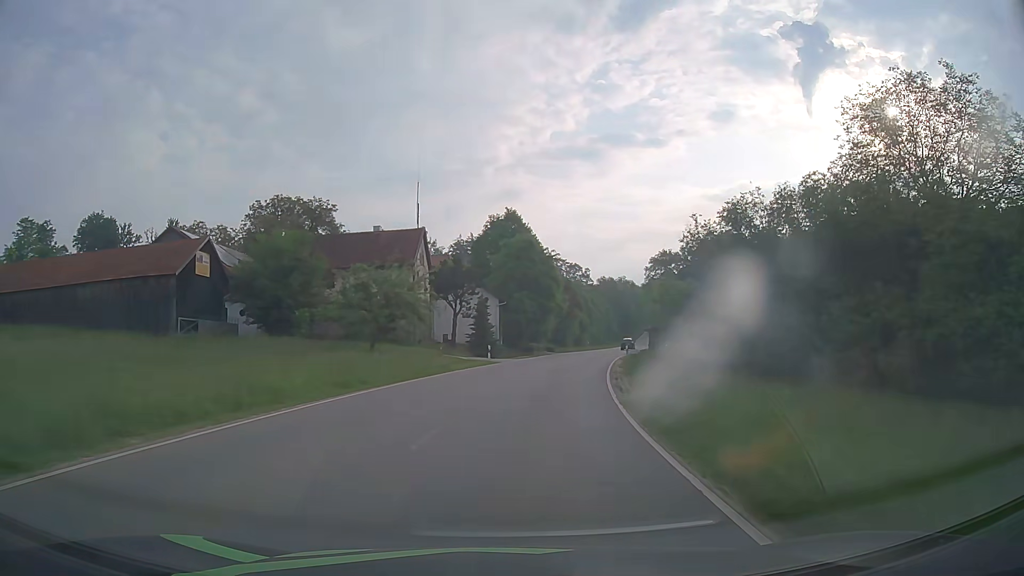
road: tertiary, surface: asphalt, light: Day
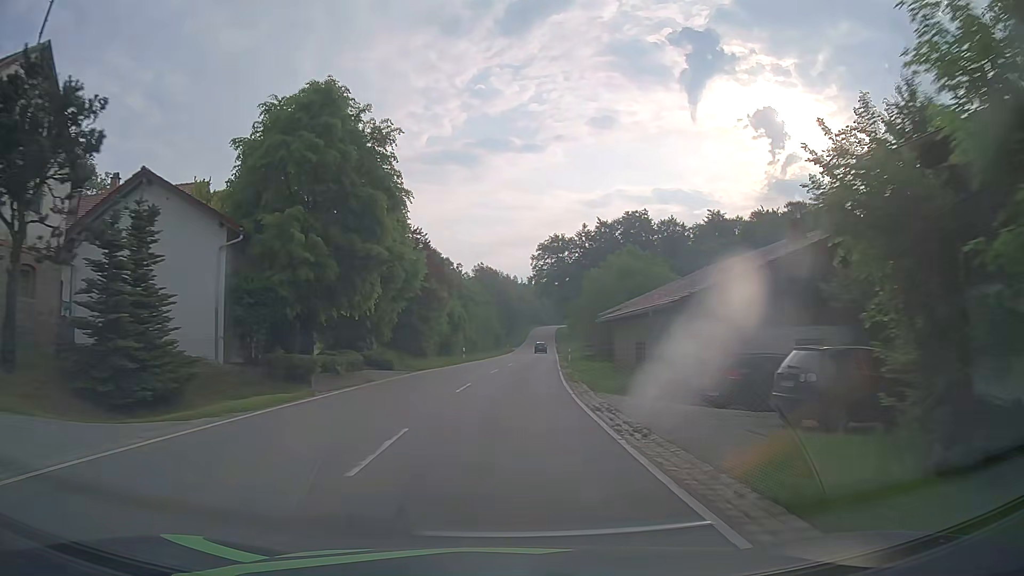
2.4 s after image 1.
(+4.0, +37.4) m; +12°
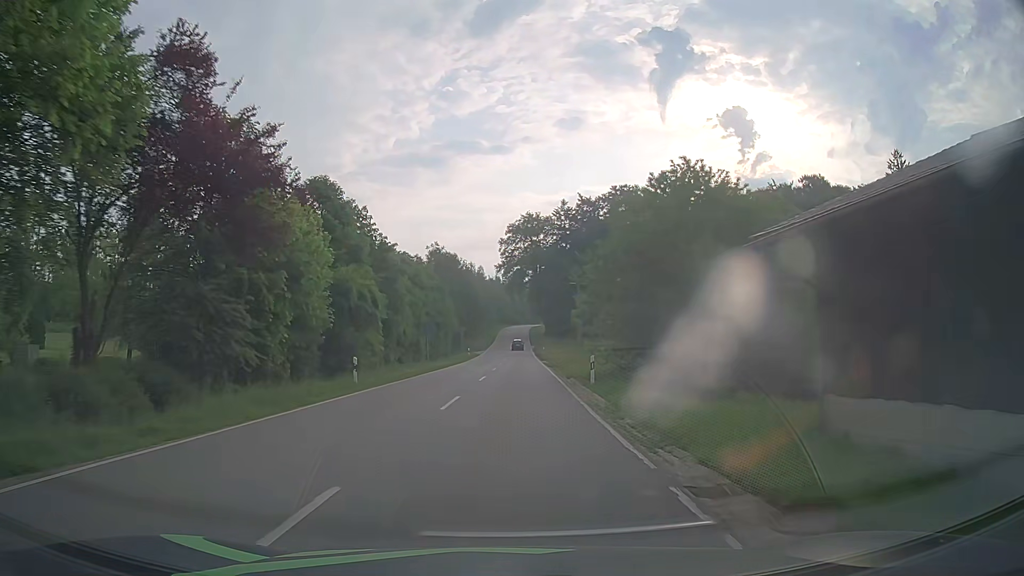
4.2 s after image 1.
(+0.7, +28.3) m; +3°
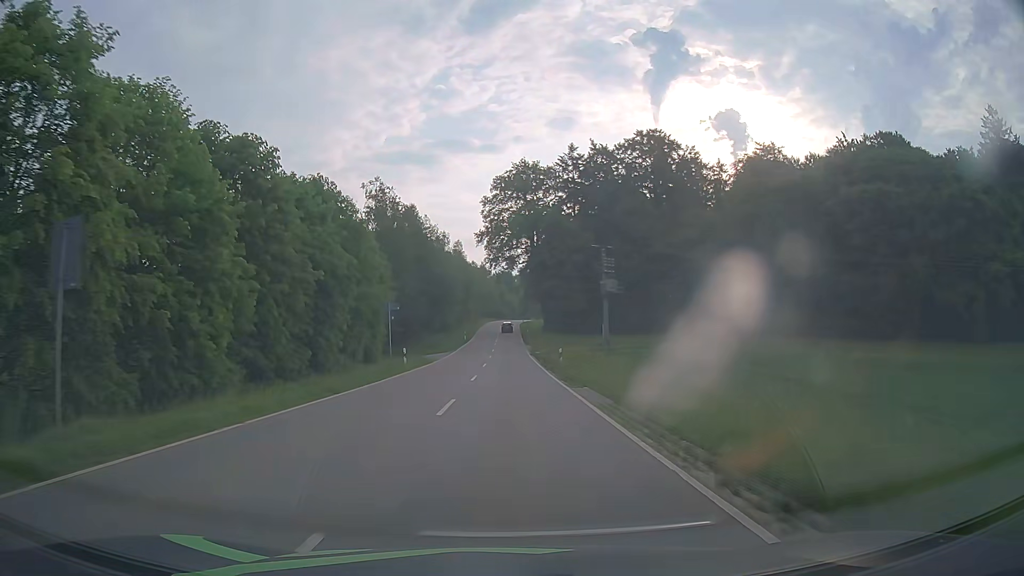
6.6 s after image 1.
(+0.3, +37.8) m; +1°
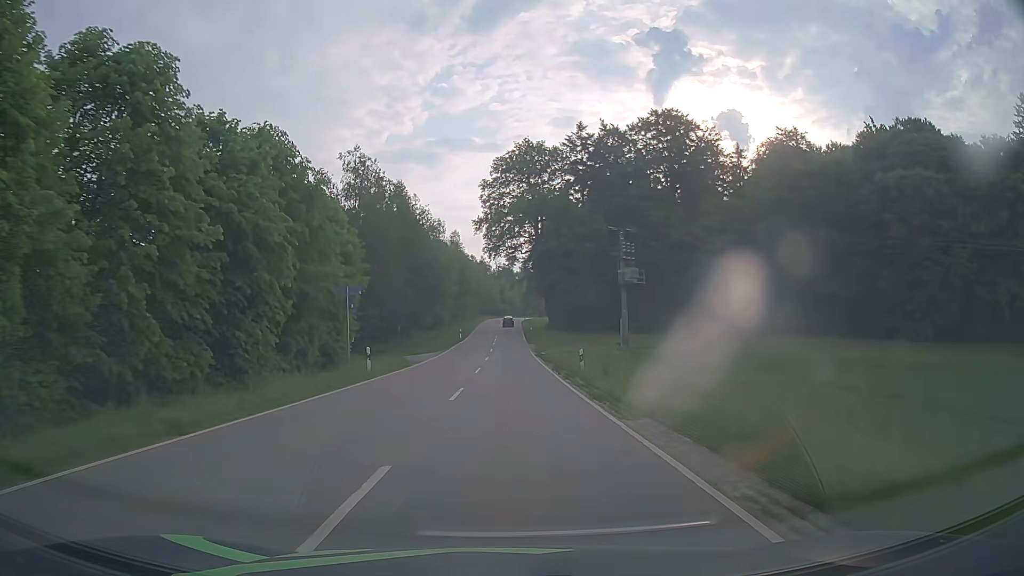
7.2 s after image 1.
(0.0, +9.5) m; 0°
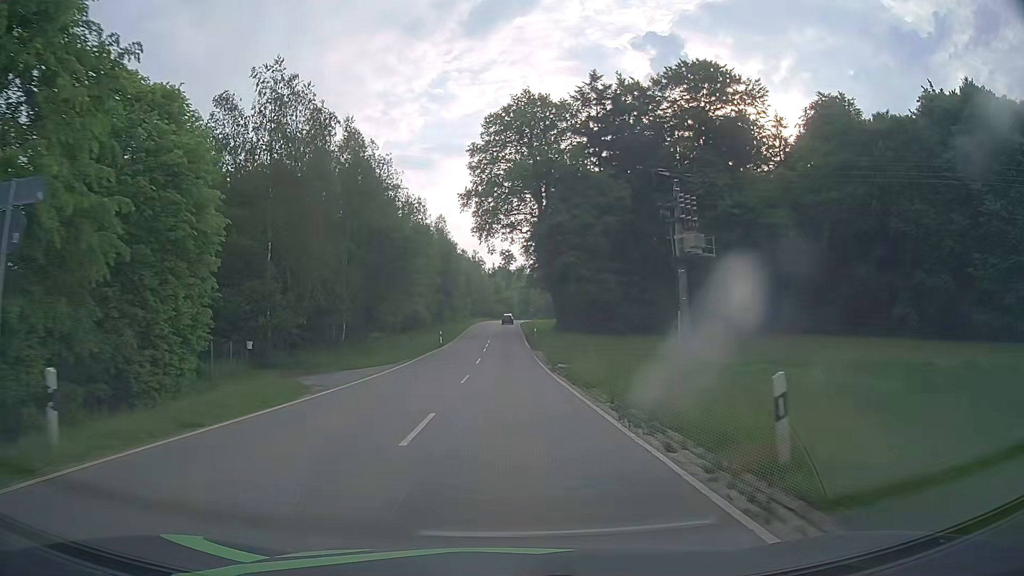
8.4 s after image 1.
(0.0, +18.9) m; 0°
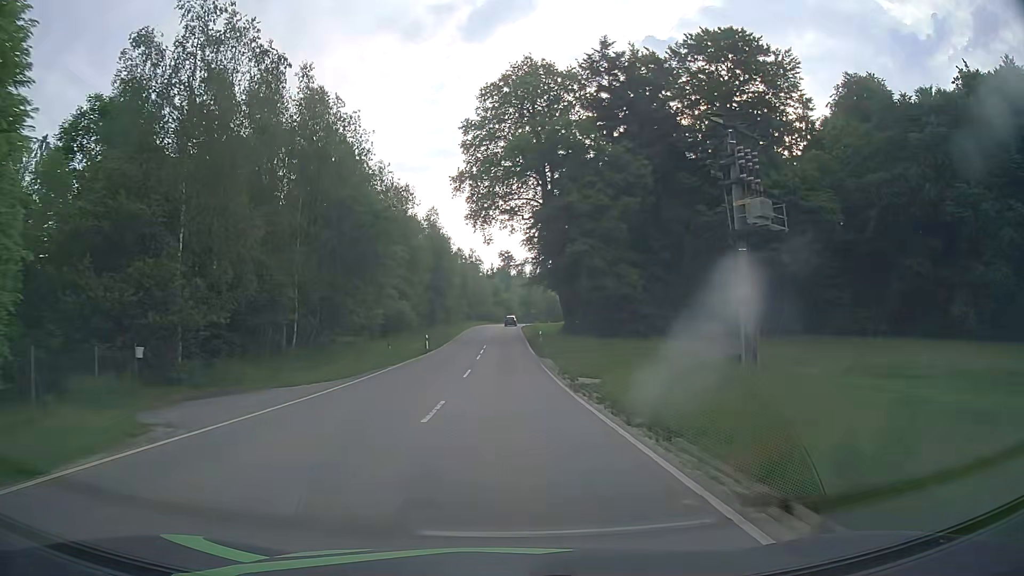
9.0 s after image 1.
(0.0, +9.4) m; 0°
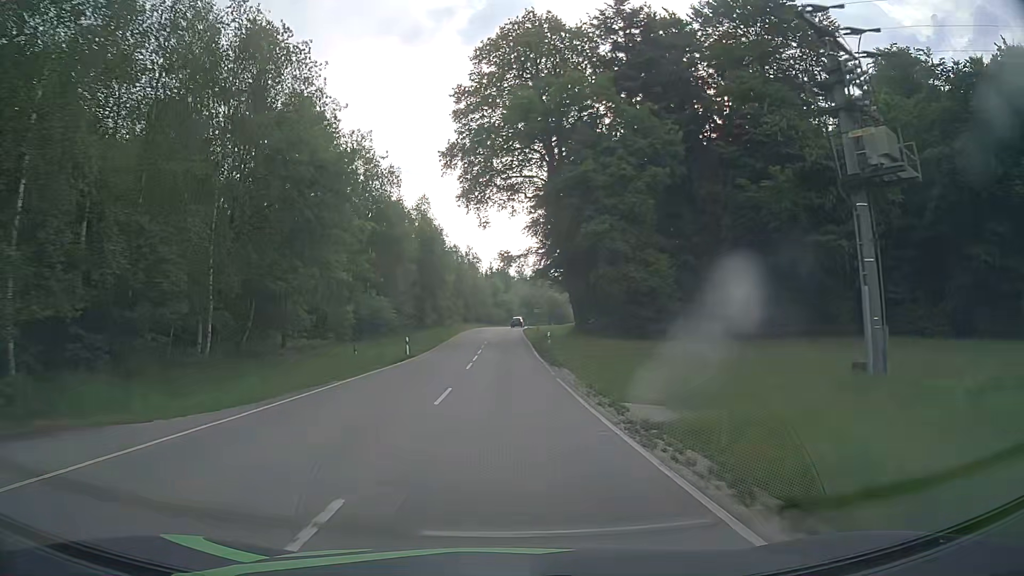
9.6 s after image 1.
(0.0, +9.4) m; 0°
(0, +10) (0, +20) (0, +30) (0, +40) (0, +50) (0, +60) (0, +70) (0, +80) (0, +90) (+1, +100) m
